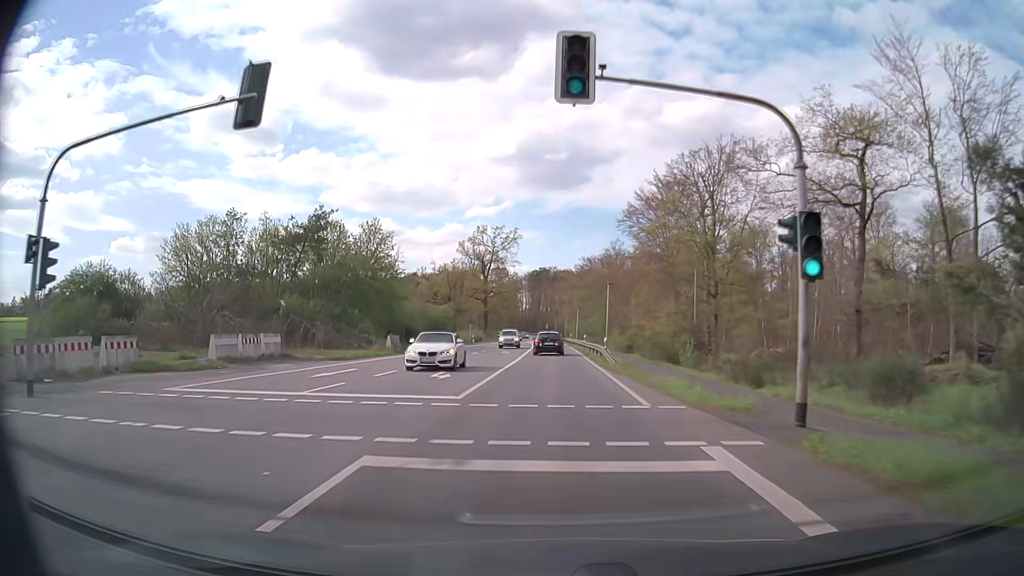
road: primary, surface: asphalt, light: Day
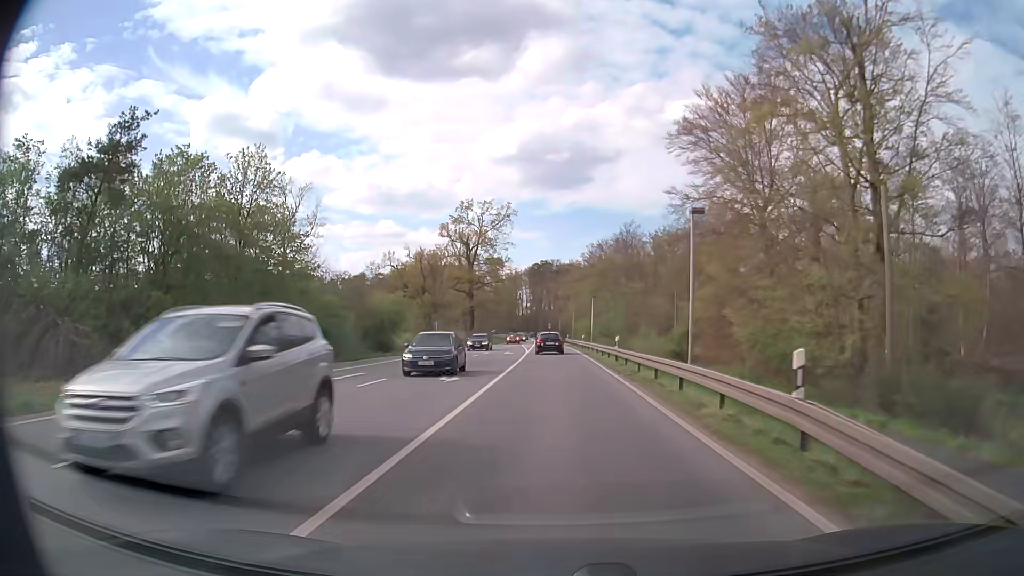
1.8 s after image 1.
(0.0, +27.2) m; 0°
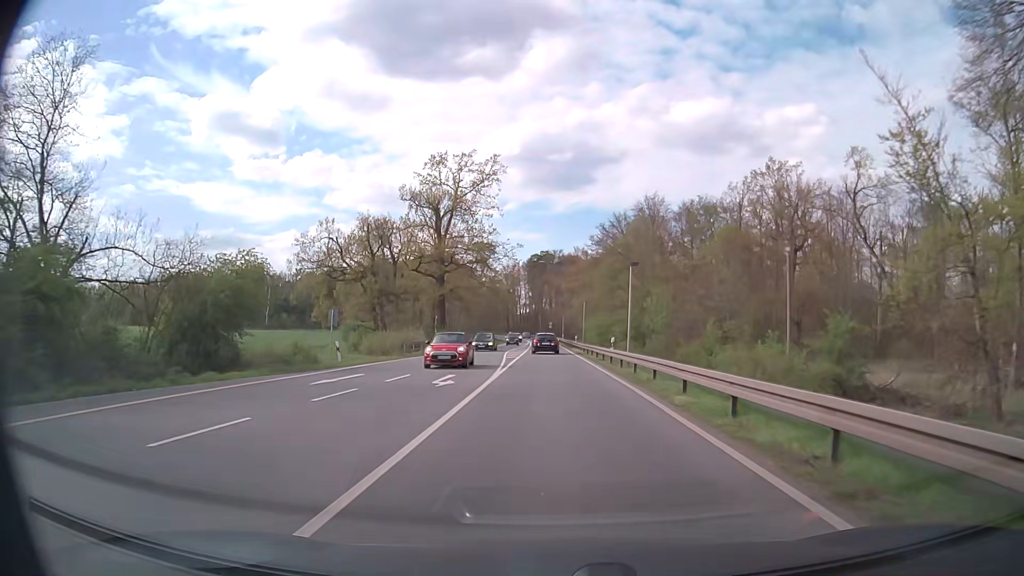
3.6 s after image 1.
(0.0, +28.8) m; 0°
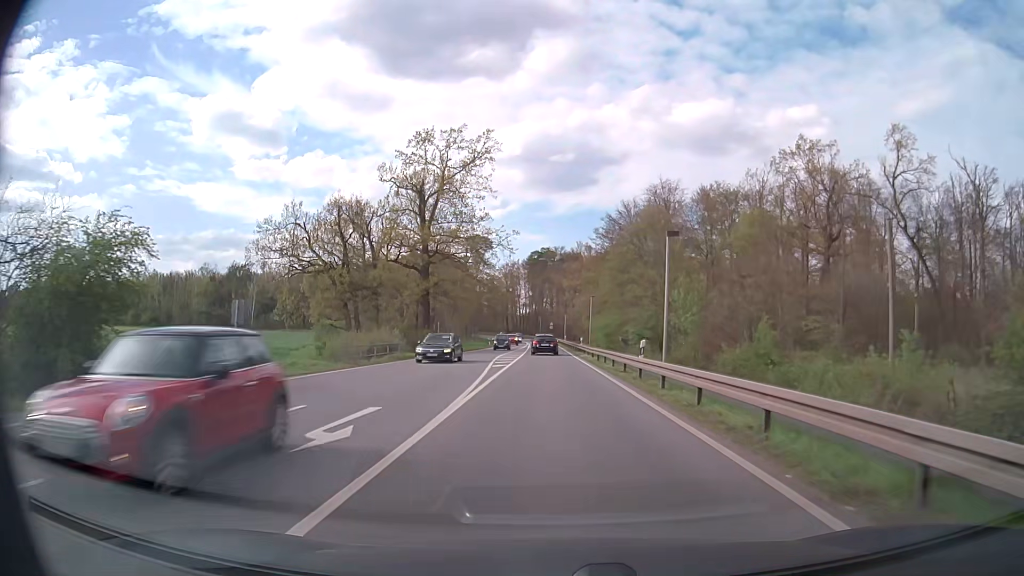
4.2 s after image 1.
(0.0, +10.0) m; 0°
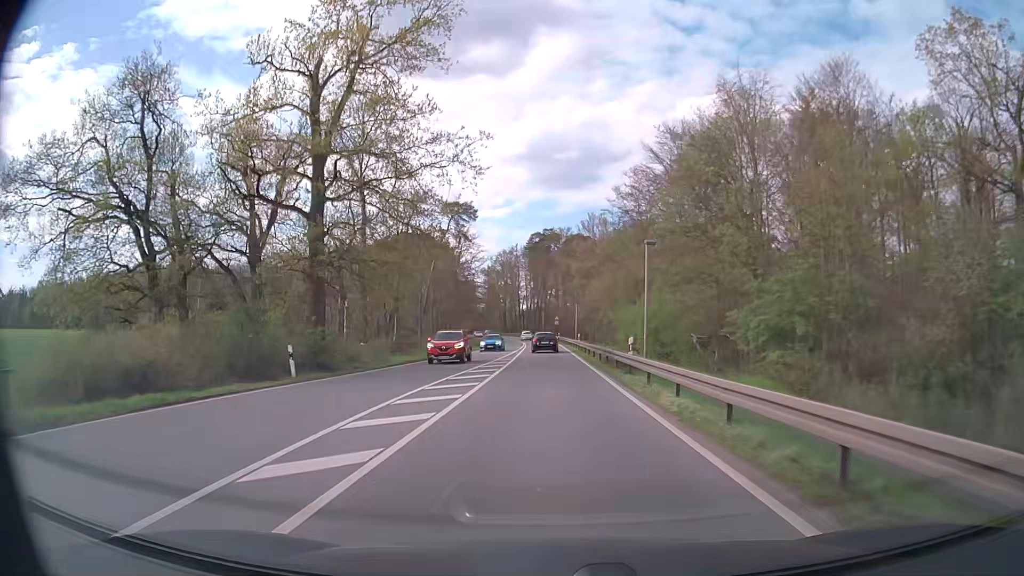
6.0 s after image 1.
(0.0, +31.2) m; 0°
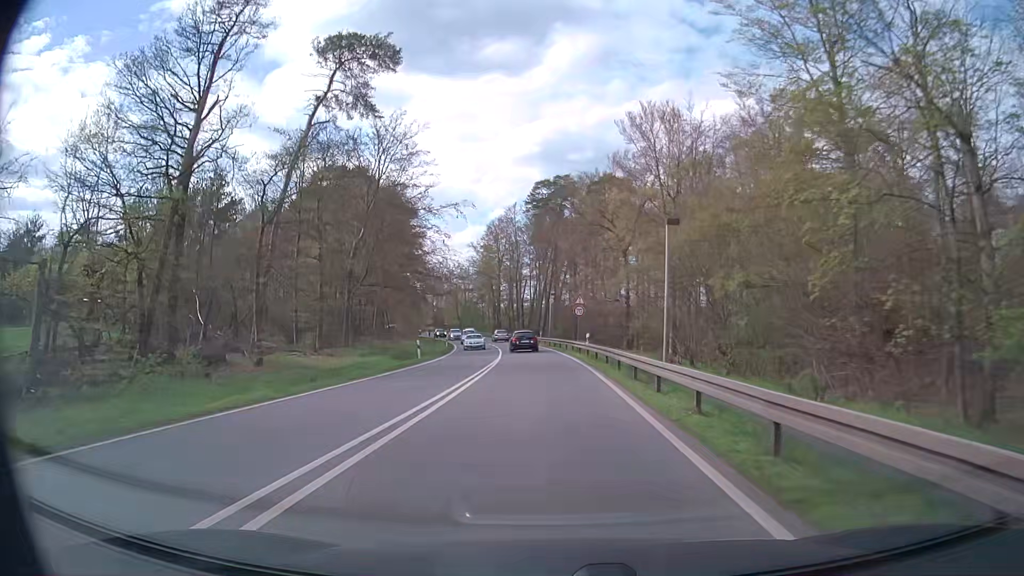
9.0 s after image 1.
(-0.4, +54.8) m; -1°
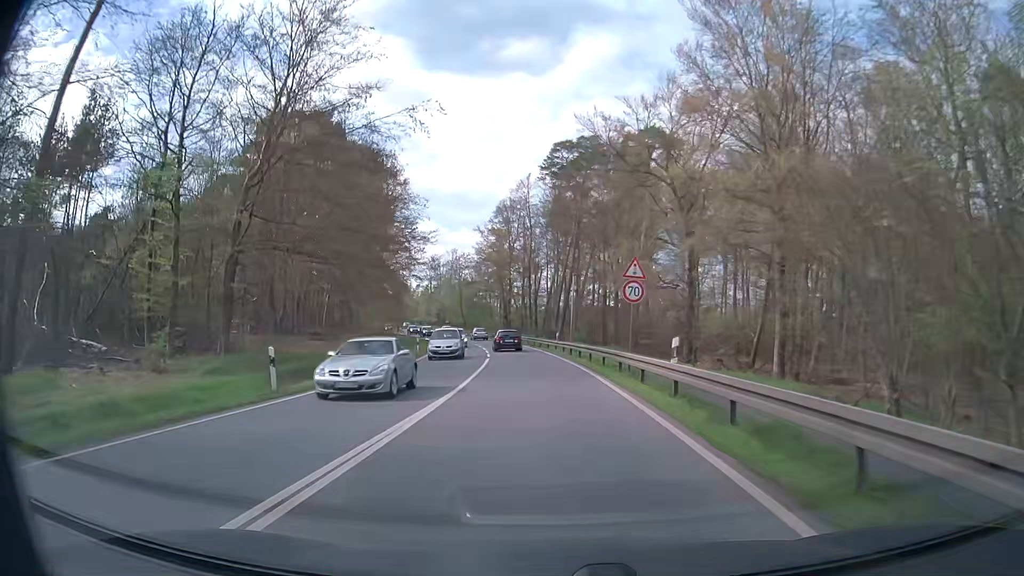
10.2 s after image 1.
(-0.1, +21.8) m; -1°
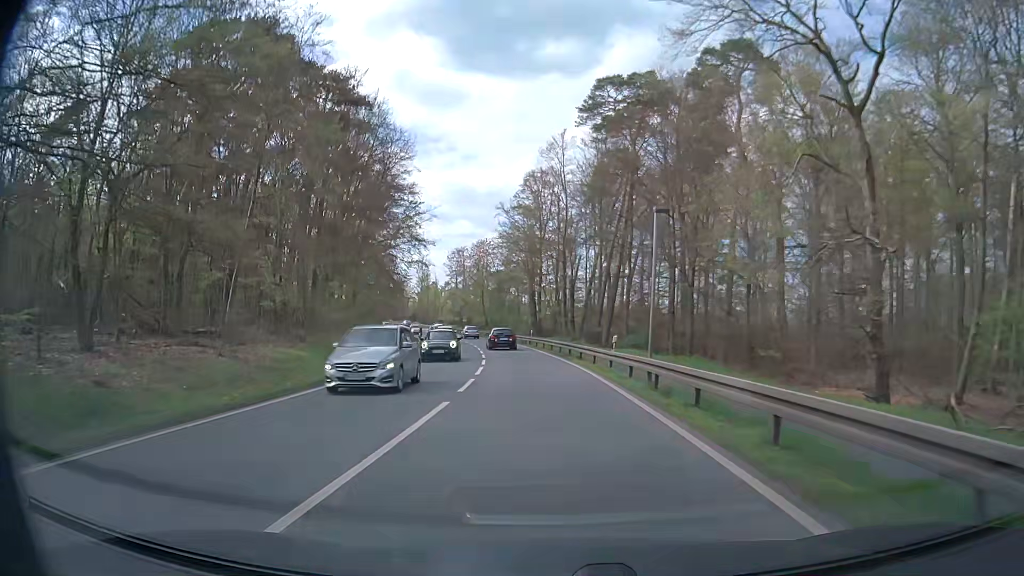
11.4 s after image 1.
(-0.6, +21.6) m; -3°
(0, +10) (-1, +20) (-1, +30) (-3, +40) (-4, +50) (-6, +60) (-8, +69) (-10, +79) (-13, +89) (-16, +98) m
